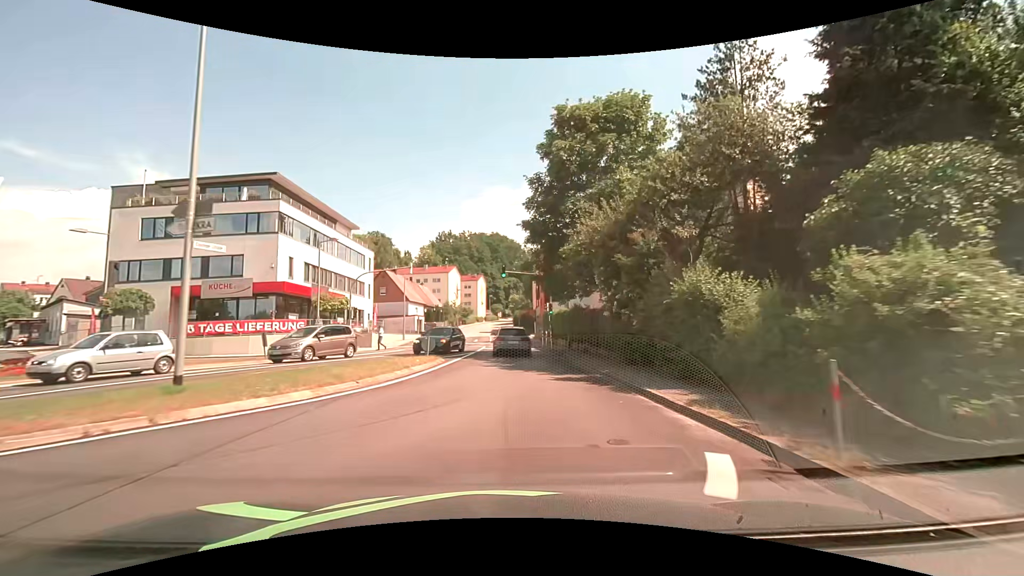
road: tertiary_link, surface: asphalt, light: Day
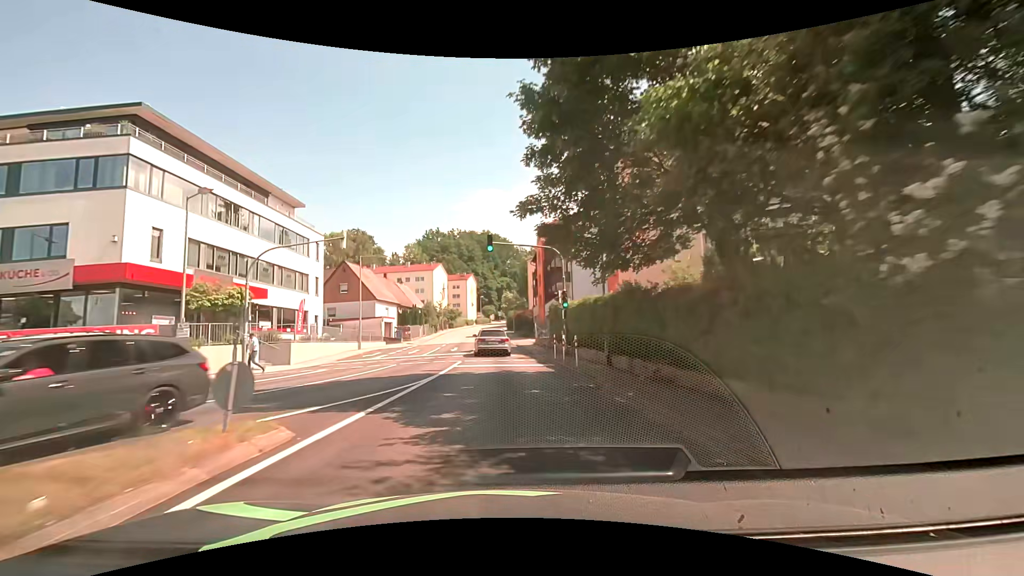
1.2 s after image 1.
(+0.2, +14.0) m; 0°
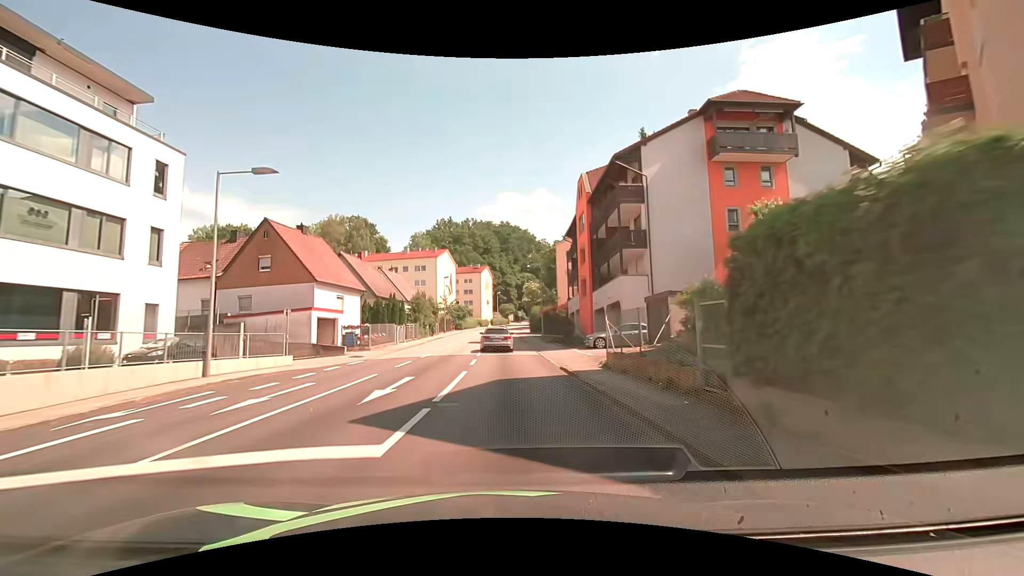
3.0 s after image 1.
(-0.2, +23.5) m; -2°
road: tertiary
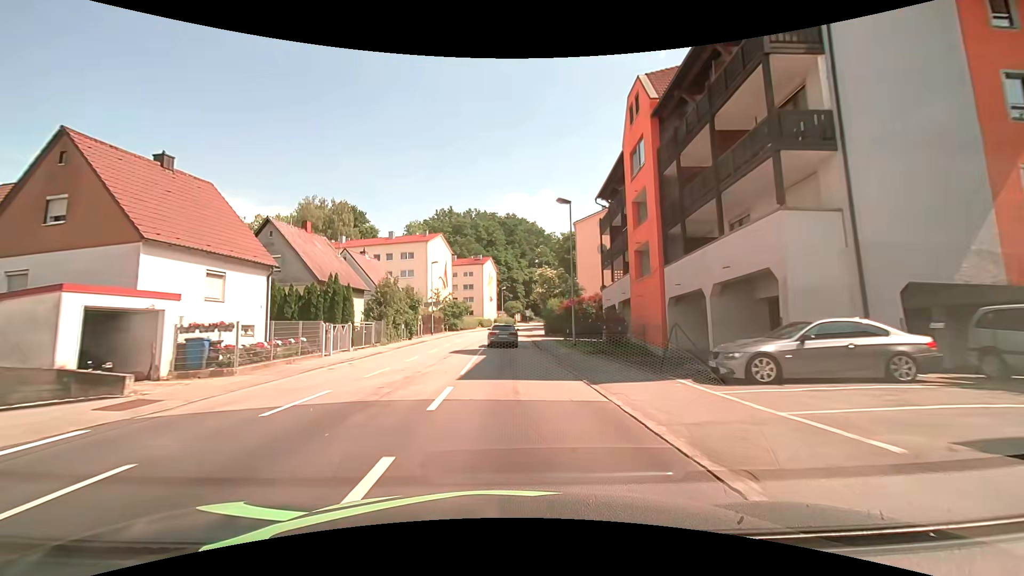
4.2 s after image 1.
(-0.2, +17.0) m; 0°
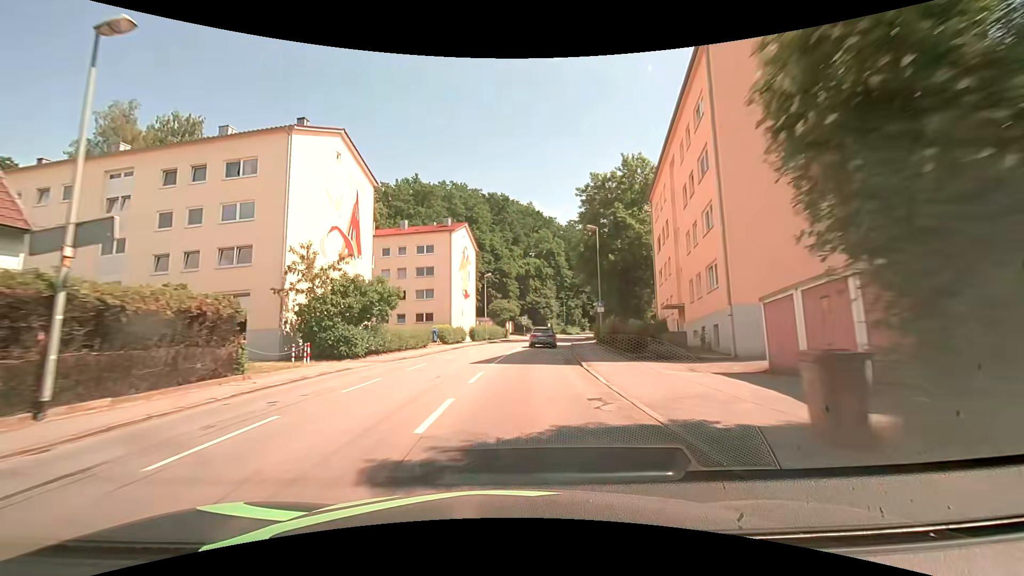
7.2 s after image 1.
(-0.5, +44.8) m; +1°
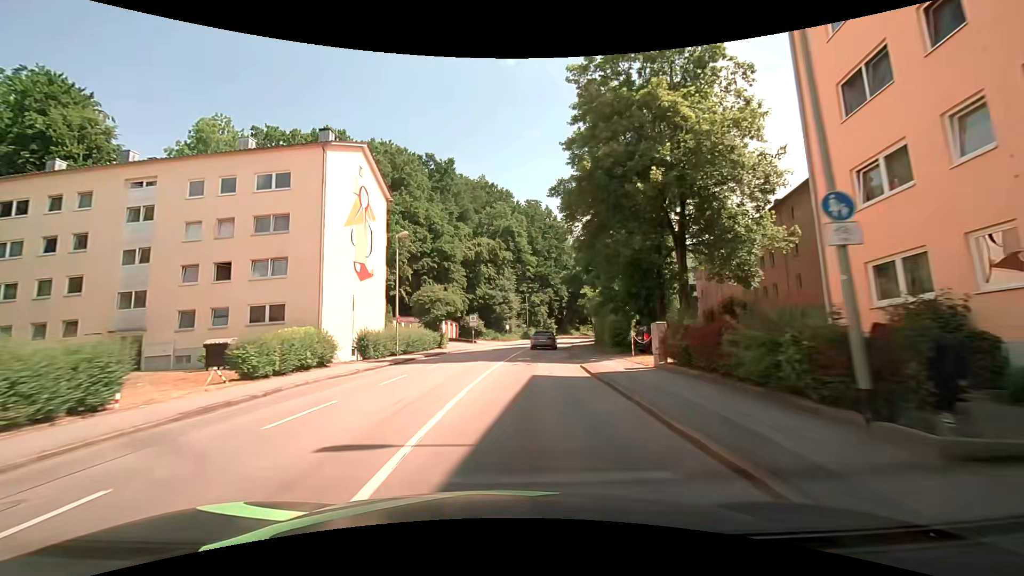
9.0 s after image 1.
(+1.3, +27.7) m; +5°
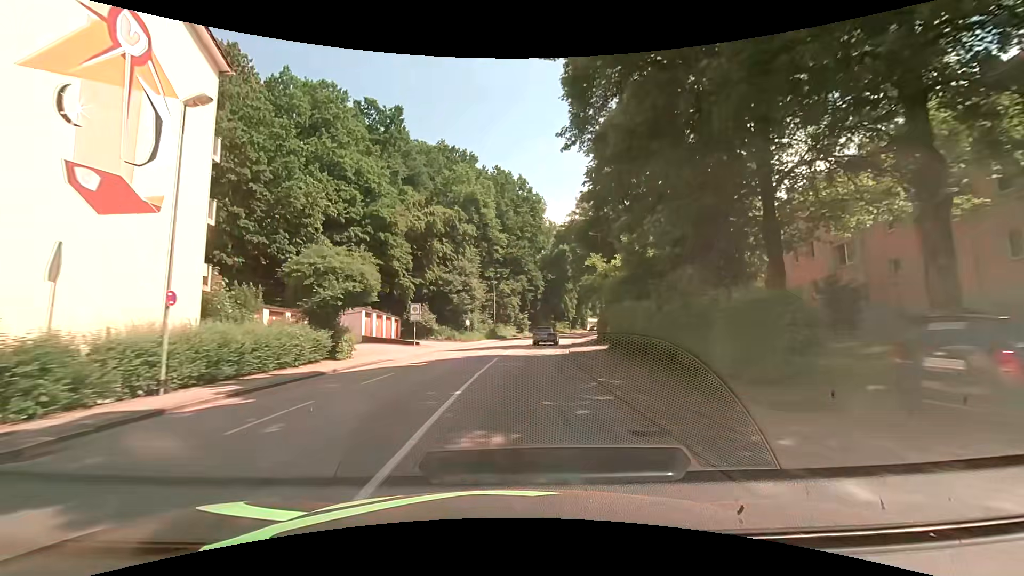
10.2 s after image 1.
(+0.8, +18.9) m; +4°
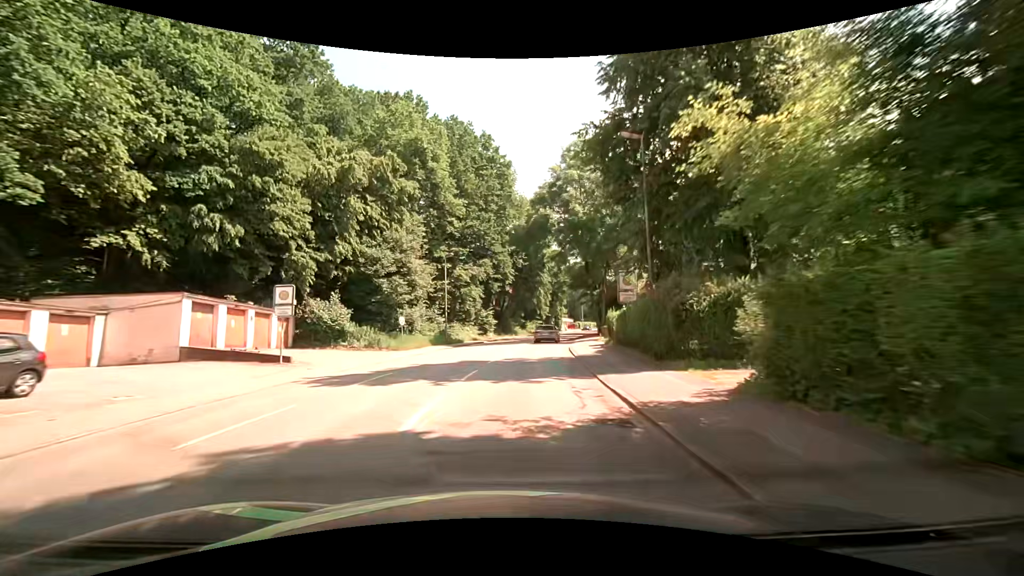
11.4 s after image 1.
(+0.5, +18.7) m; +4°
(0, +10) (+1, +20) (+2, +30) (+3, +40) (+4, +50) (+6, +60) (+9, +69) (+11, +79) (+14, +89) (+17, +98) m
